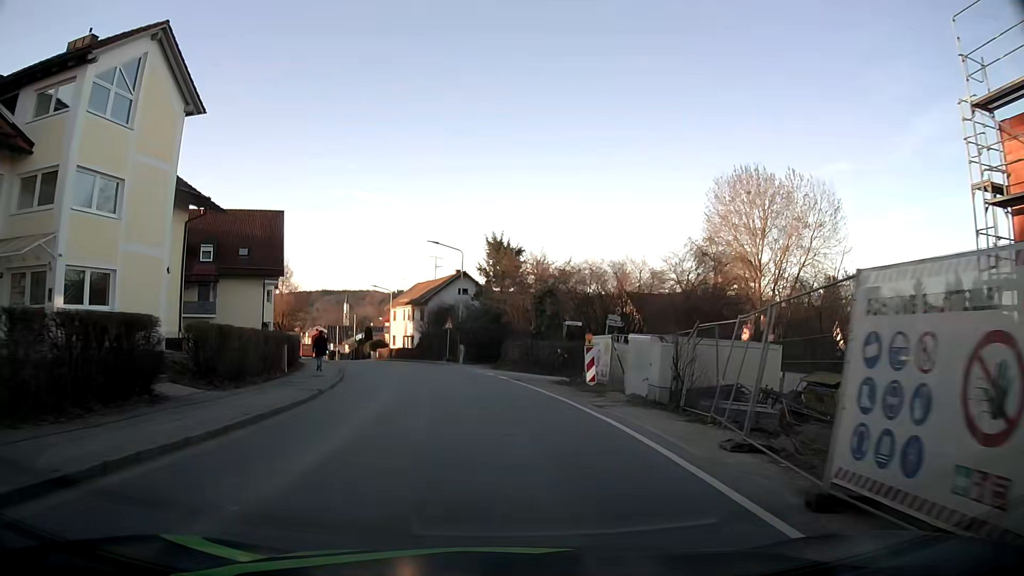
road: tertiary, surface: asphalt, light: Day
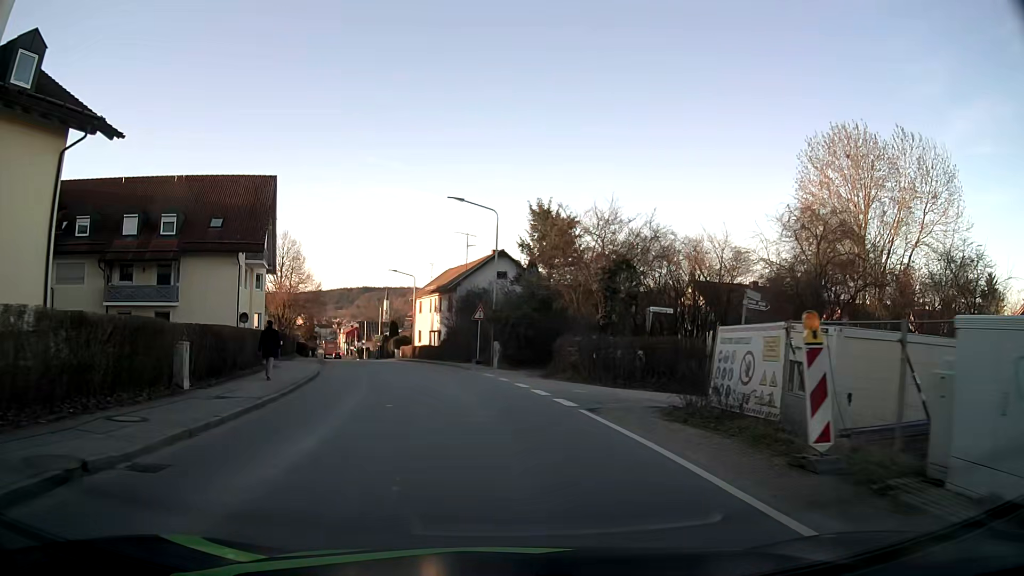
(-0.3, +12.4) m; -3°
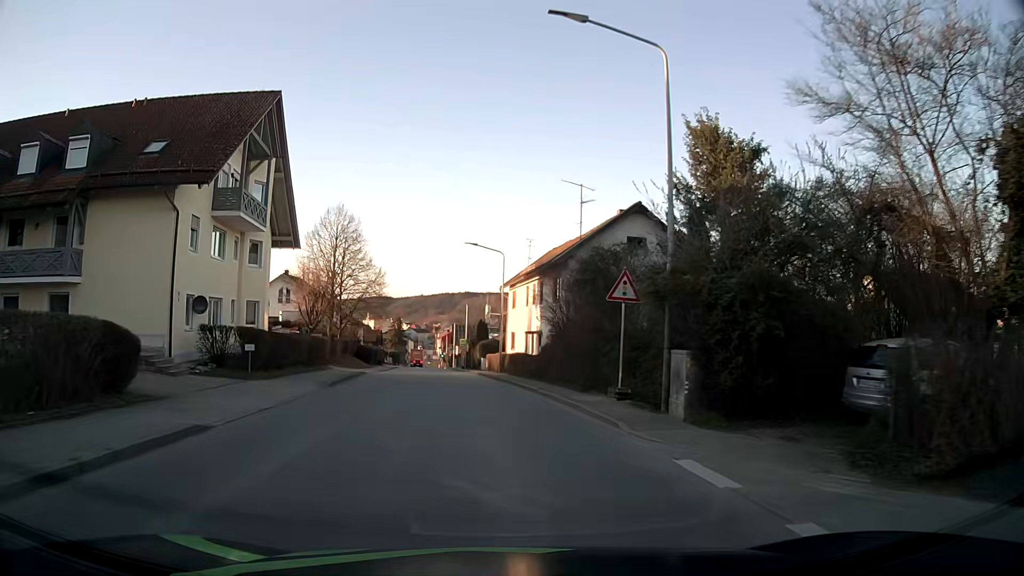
(-1.4, +18.5) m; -9°
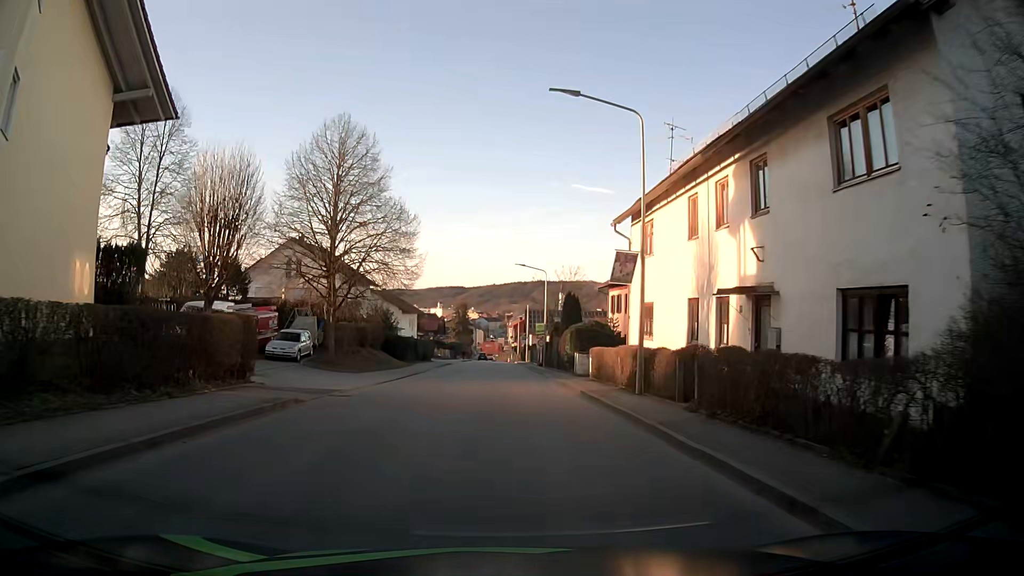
(-1.6, +23.5) m; -5°
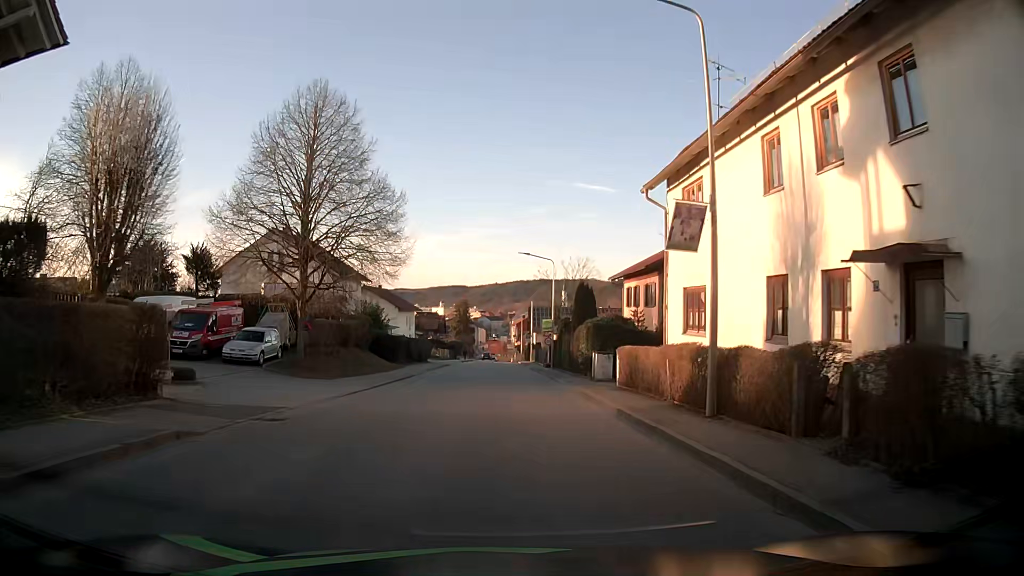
(-0.1, +5.7) m; -1°
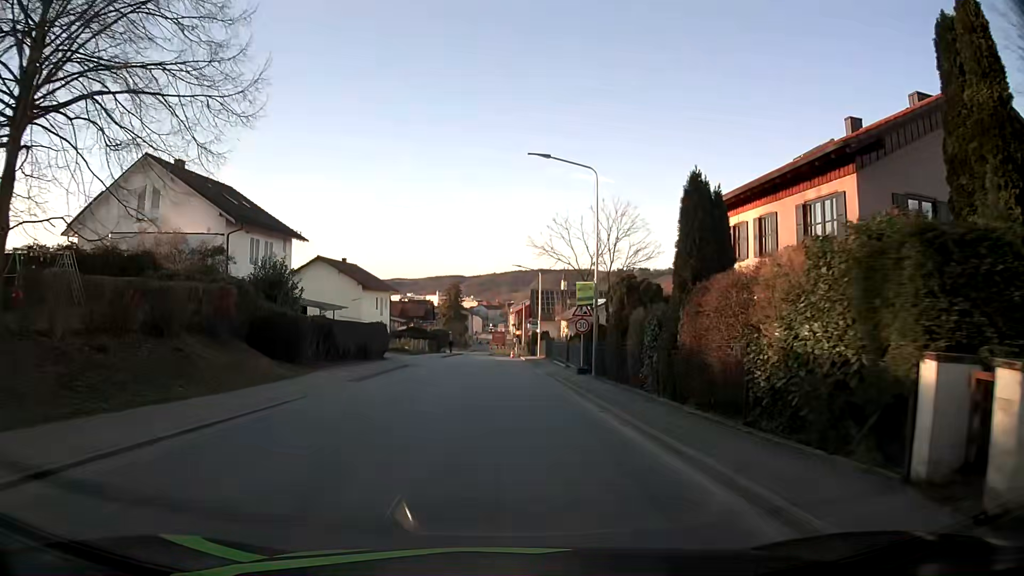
(0.0, +22.2) m; -1°
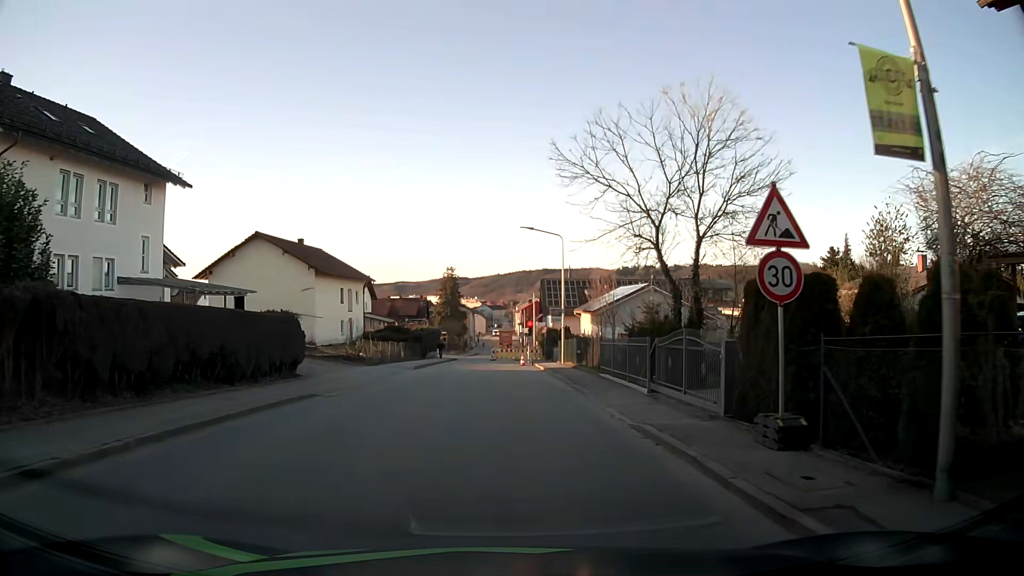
(+0.3, +18.9) m; +1°
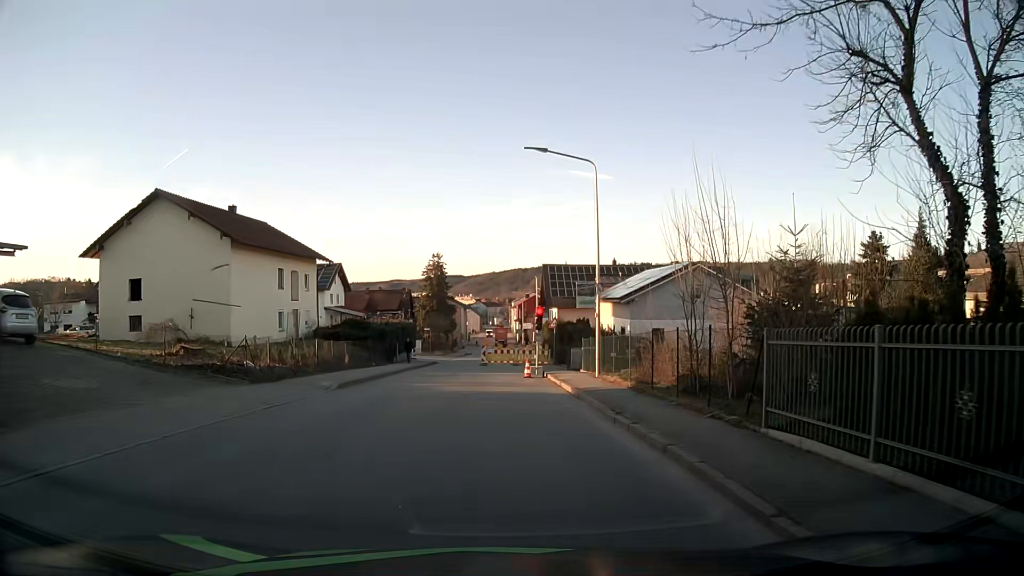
(0.0, +15.6) m; 0°
(0, +10) (0, +20) (-2, +30) (-3, +40) (-4, +50) (-4, +60) (-4, +70) (-3, +80) (-2, +90) (-1, +100) m
